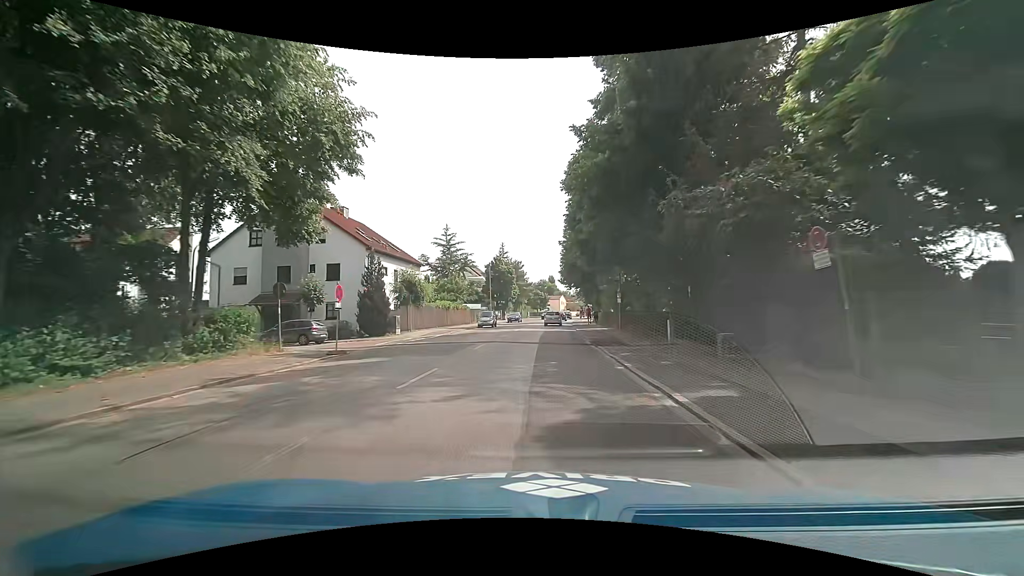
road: secondary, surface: asphalt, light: Day
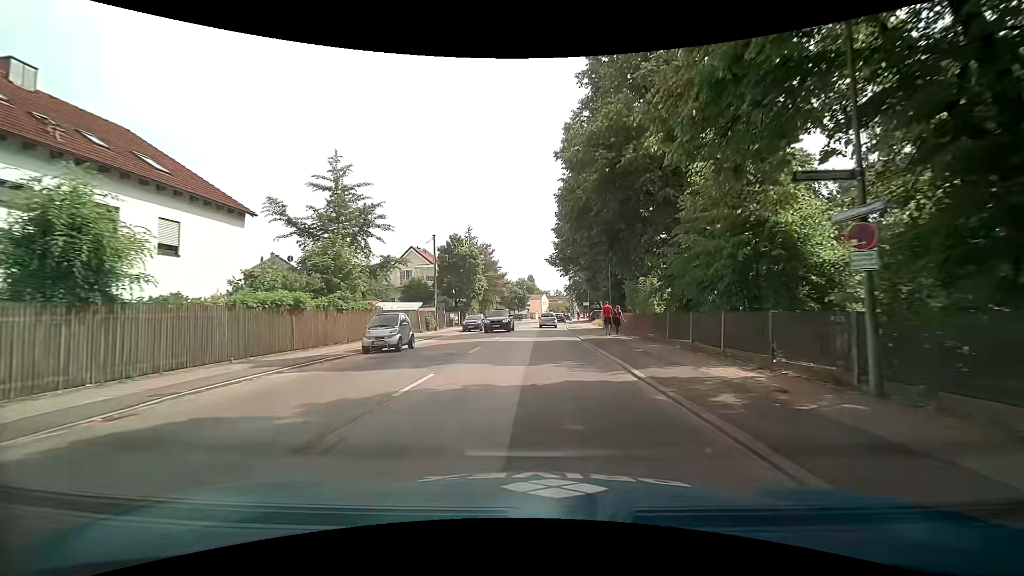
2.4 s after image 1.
(+0.4, +27.4) m; +2°
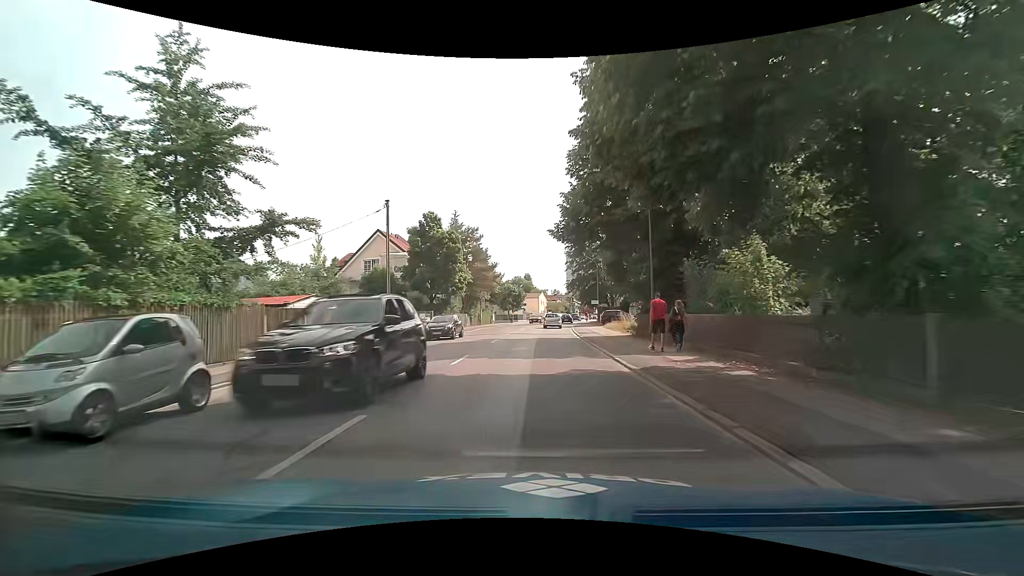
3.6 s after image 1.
(0.0, +13.6) m; +1°
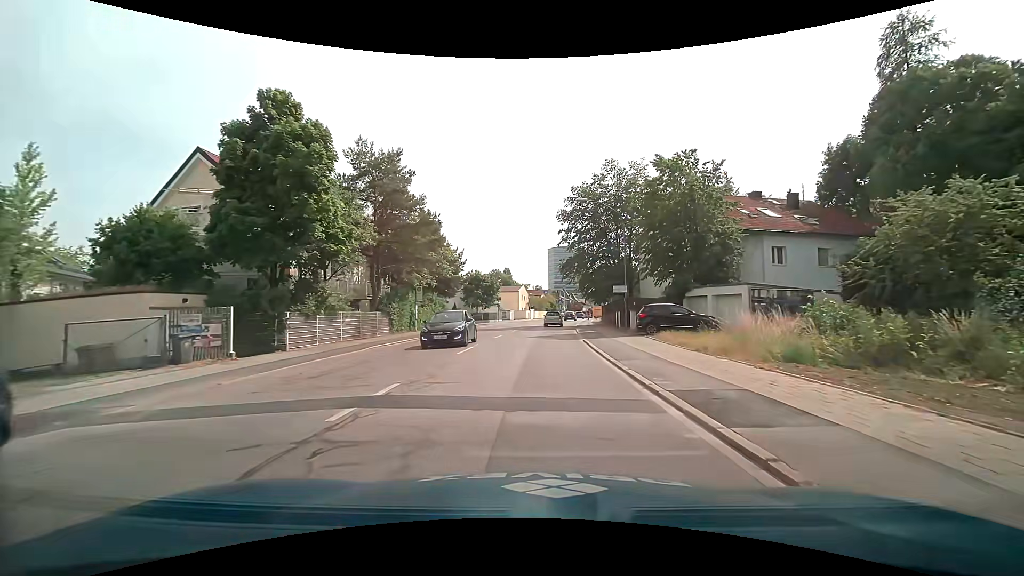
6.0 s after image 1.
(+0.5, +26.8) m; +2°
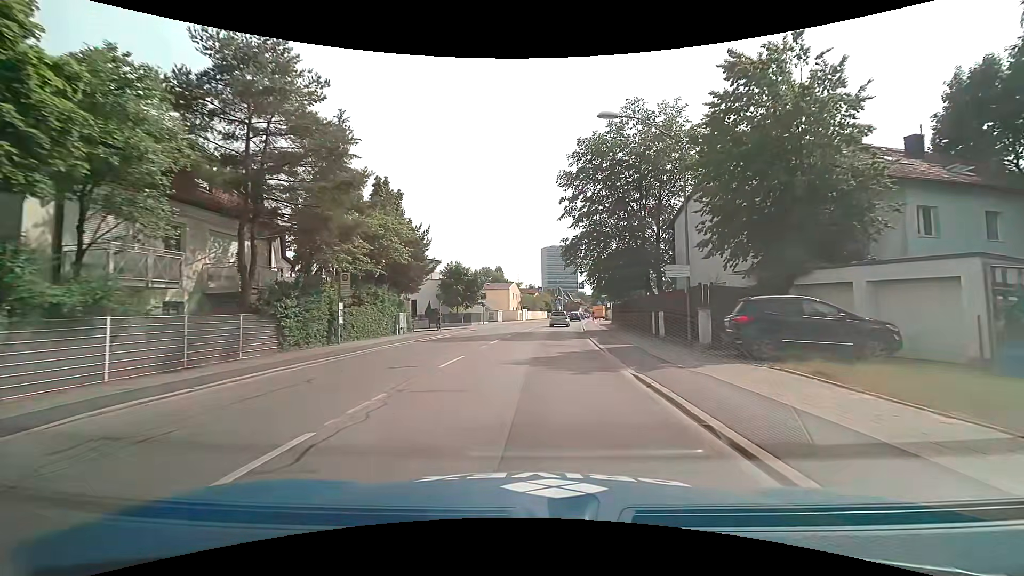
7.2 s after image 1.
(0.0, +13.4) m; +1°
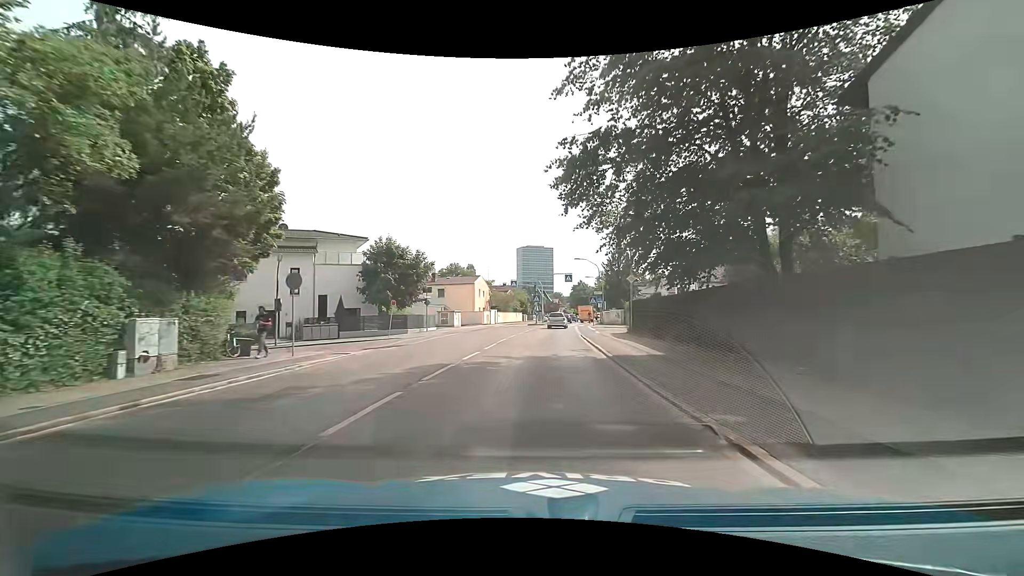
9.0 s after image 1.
(+0.3, +20.3) m; +2°
